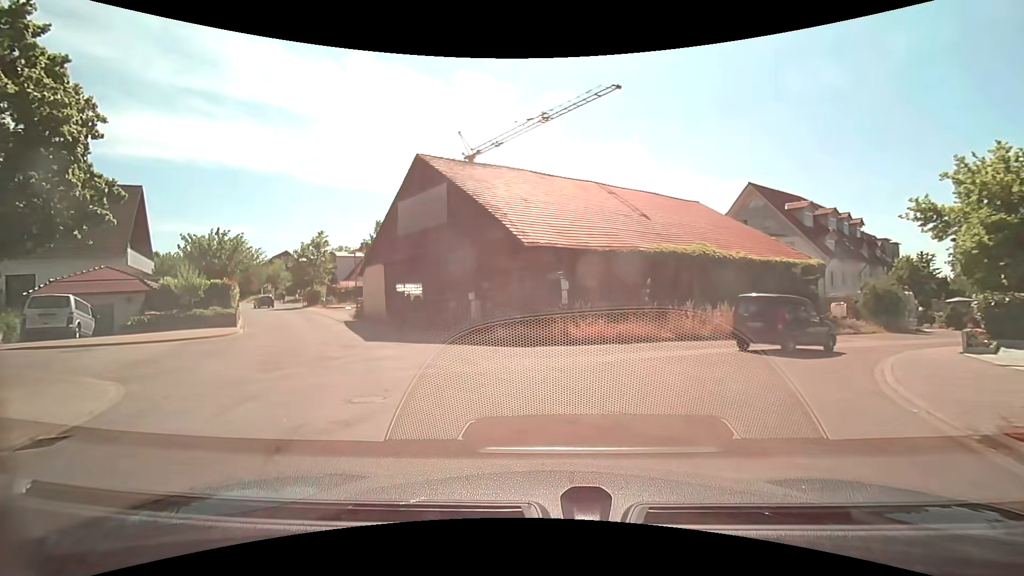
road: unclassified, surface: asphalt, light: Day
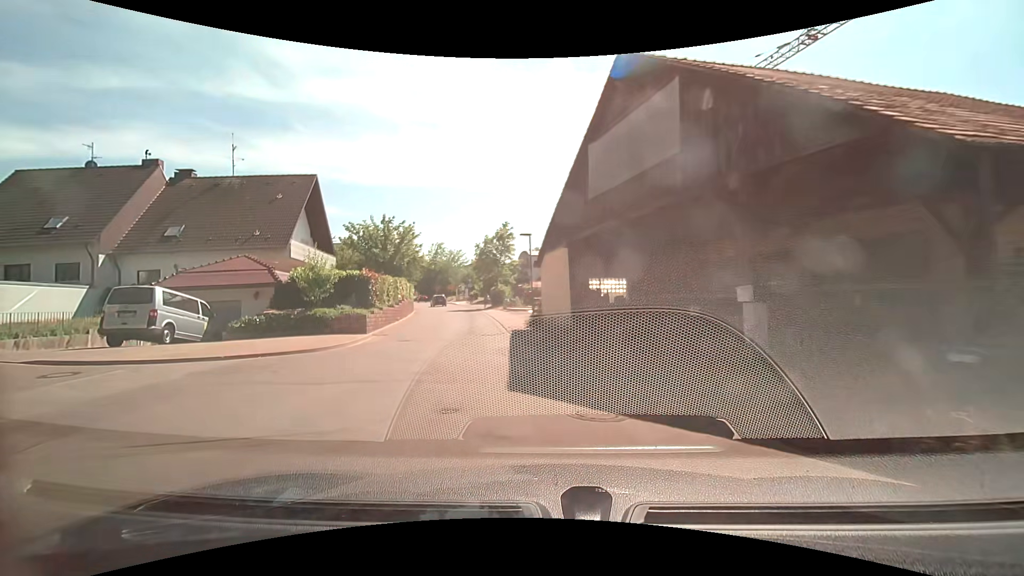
(-2.5, +11.2) m; -23°
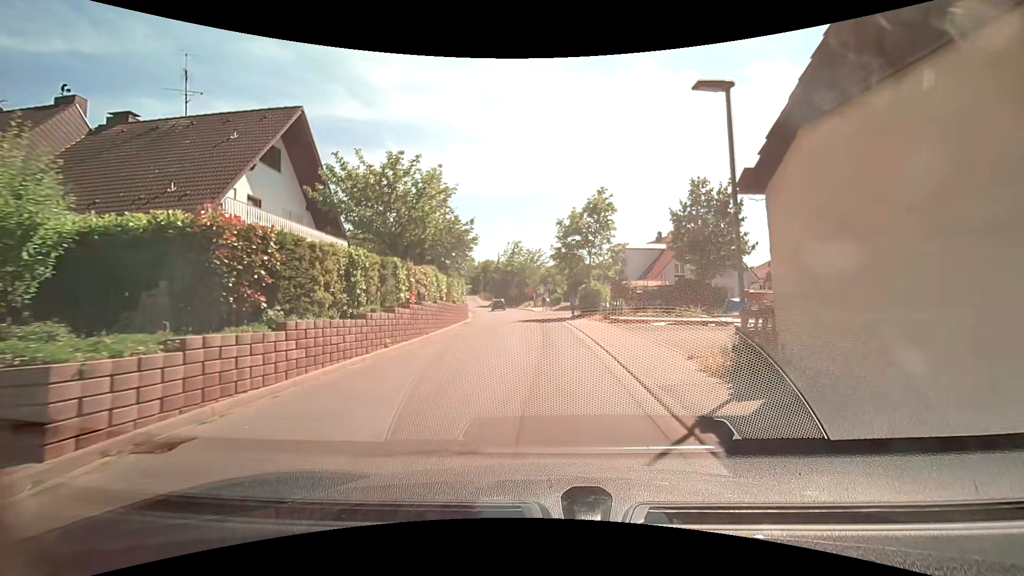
(-1.9, +15.9) m; -8°
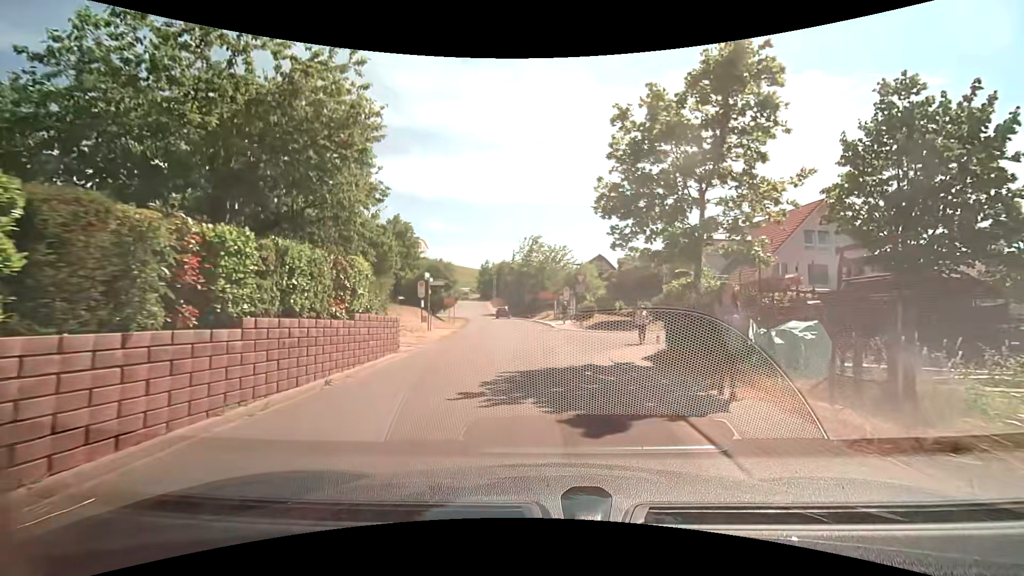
(-0.8, +20.2) m; -3°
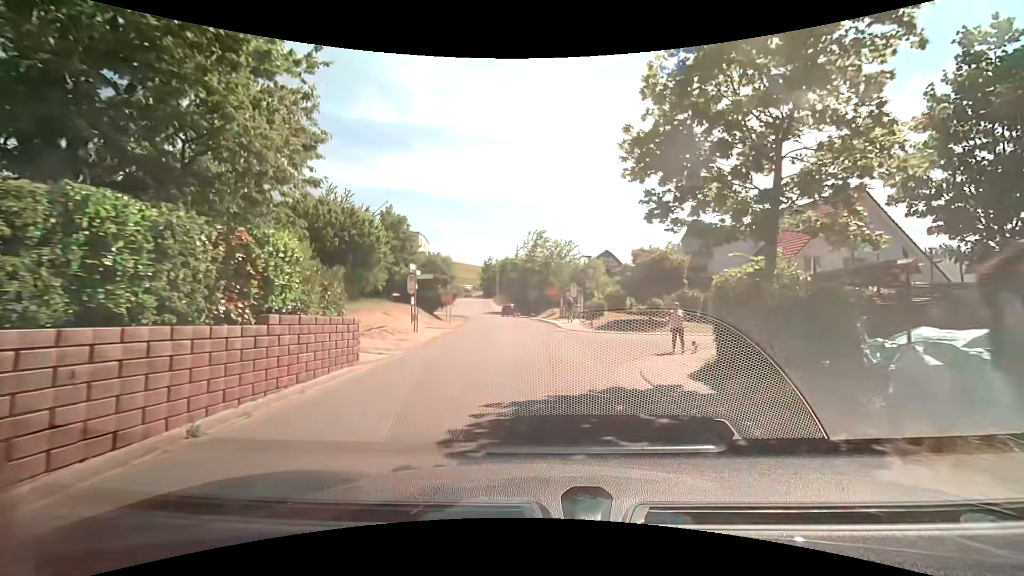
(-0.1, +3.7) m; -1°
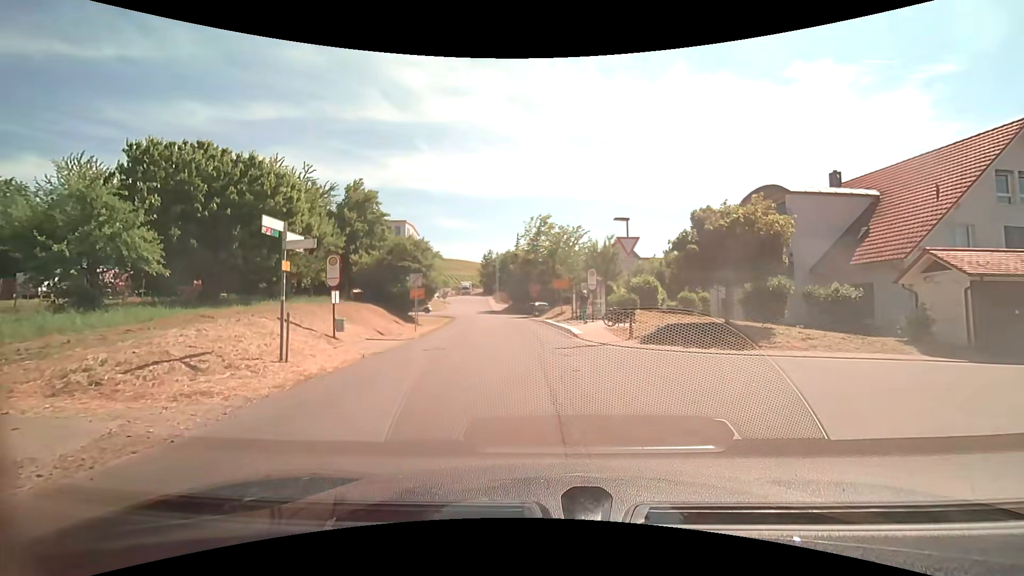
(-0.1, +11.4) m; 0°
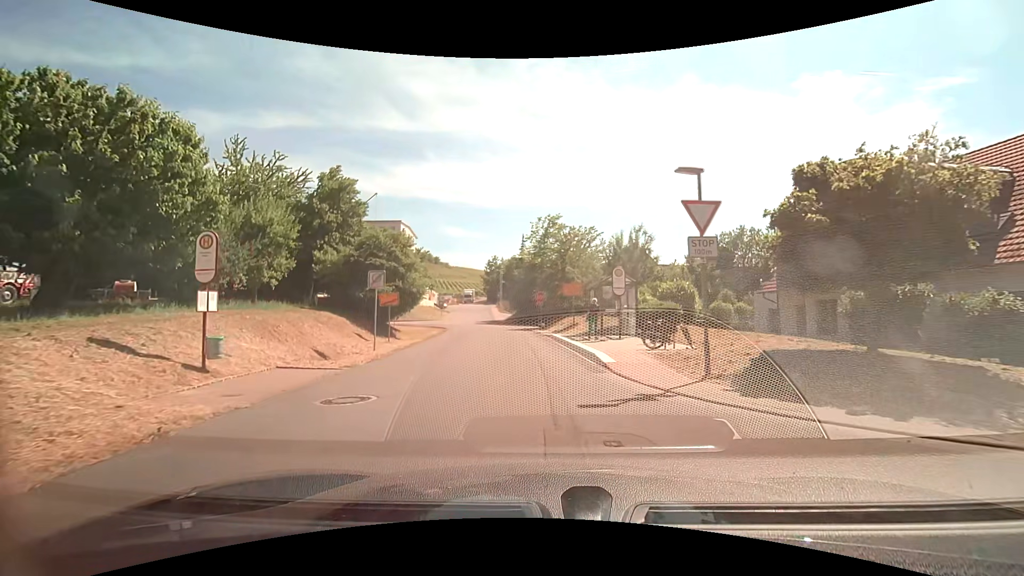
(-0.1, +7.8) m; -2°
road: residential
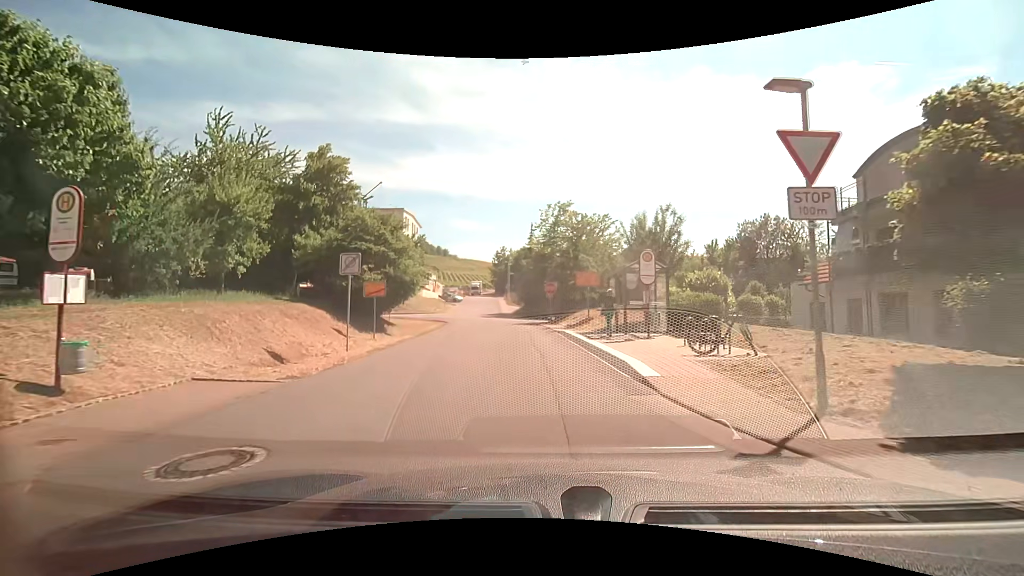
(0.0, +3.7) m; 0°
